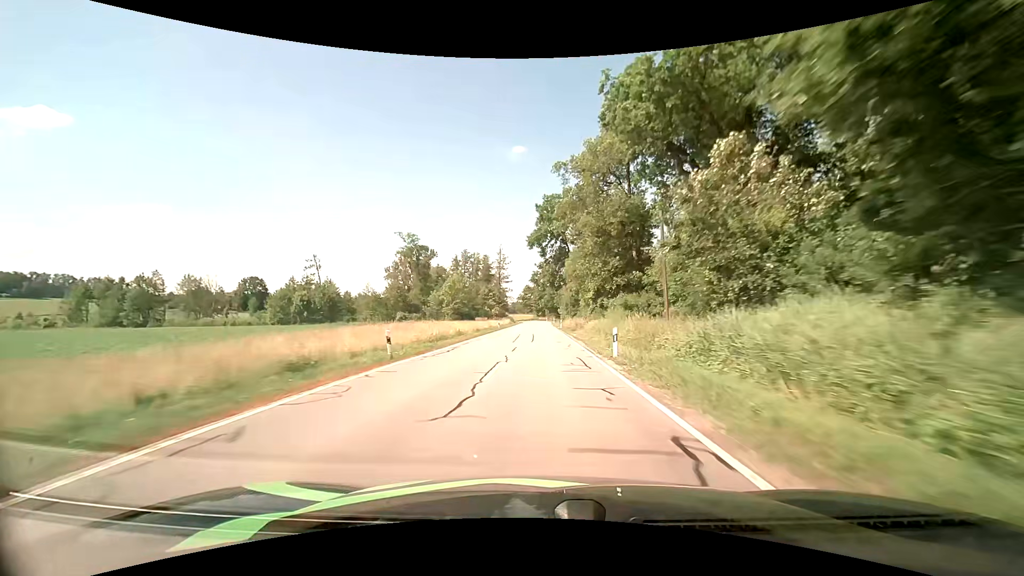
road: secondary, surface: asphalt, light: Day
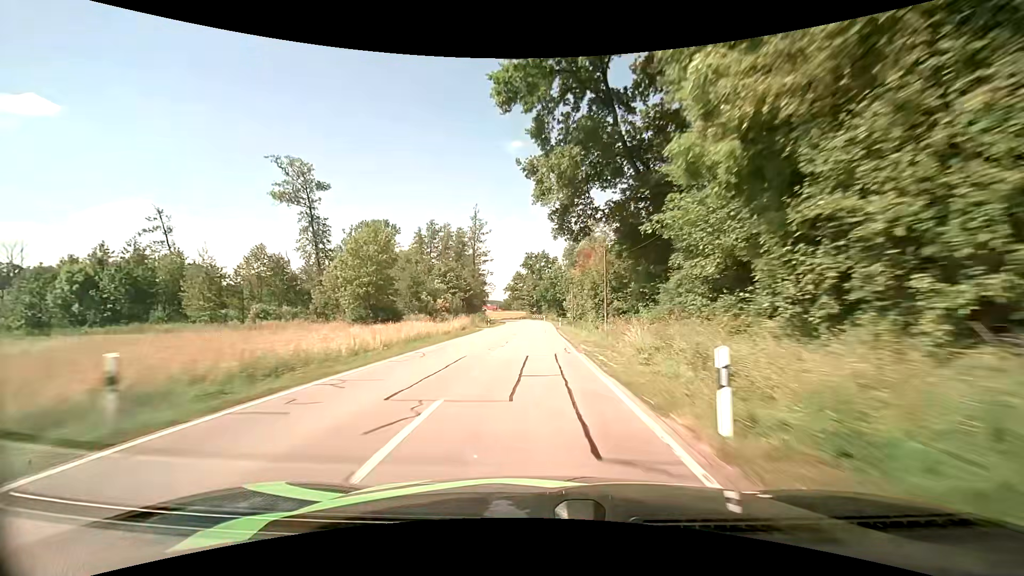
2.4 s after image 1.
(+0.6, +54.3) m; 0°
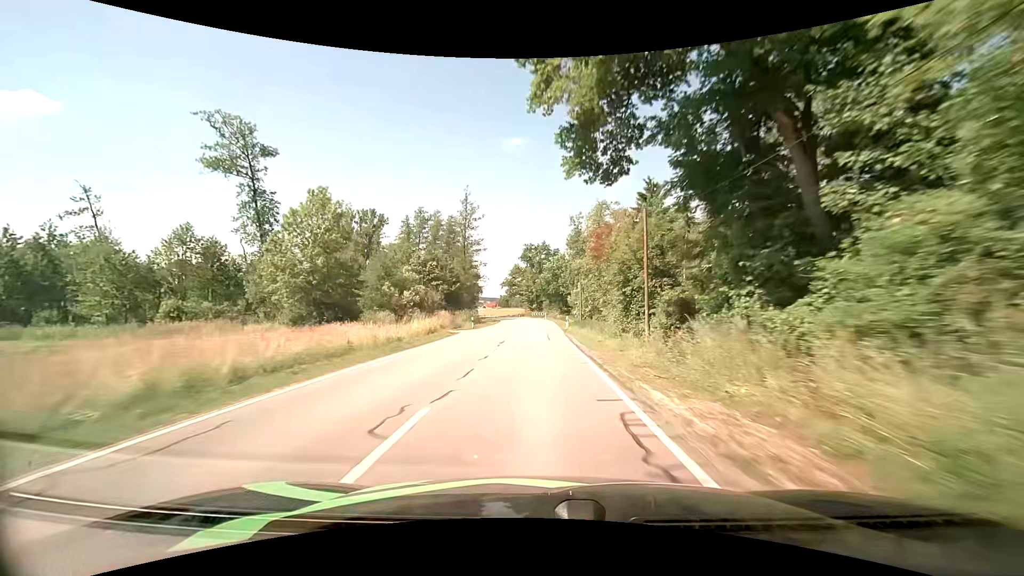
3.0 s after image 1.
(+0.1, +13.4) m; +1°
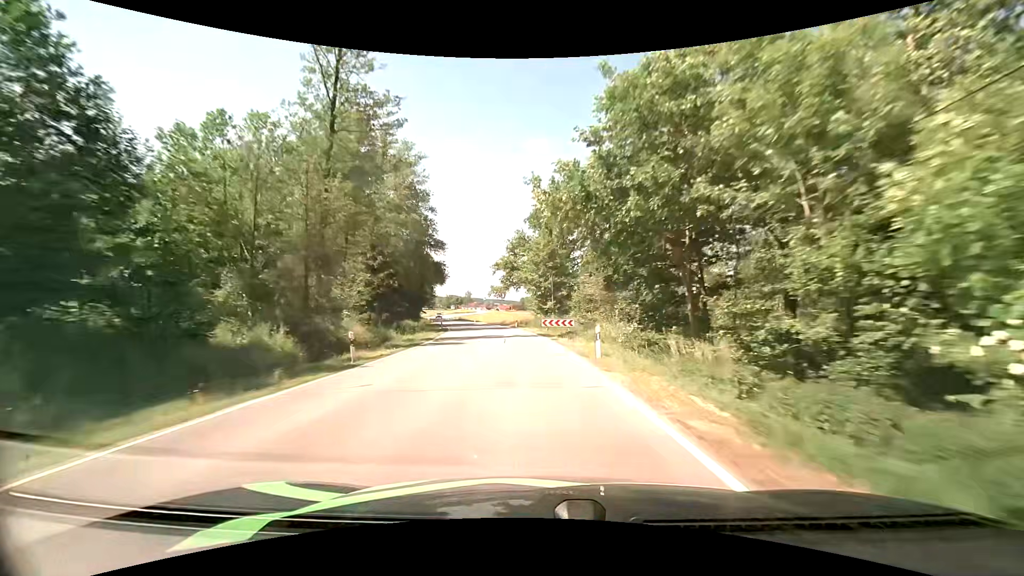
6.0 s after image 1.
(-0.6, +64.0) m; -2°
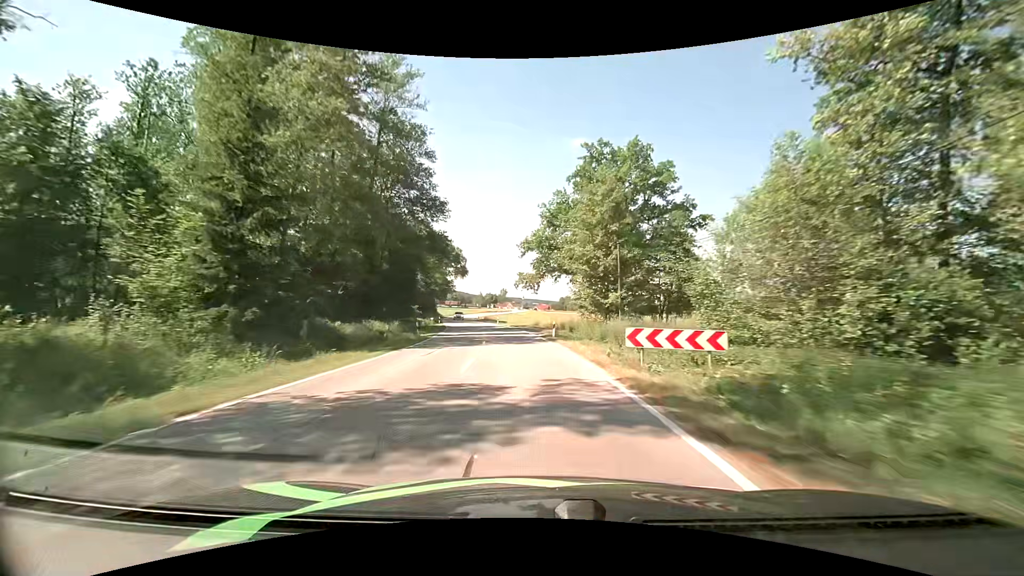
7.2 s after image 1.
(-0.9, +25.0) m; -4°
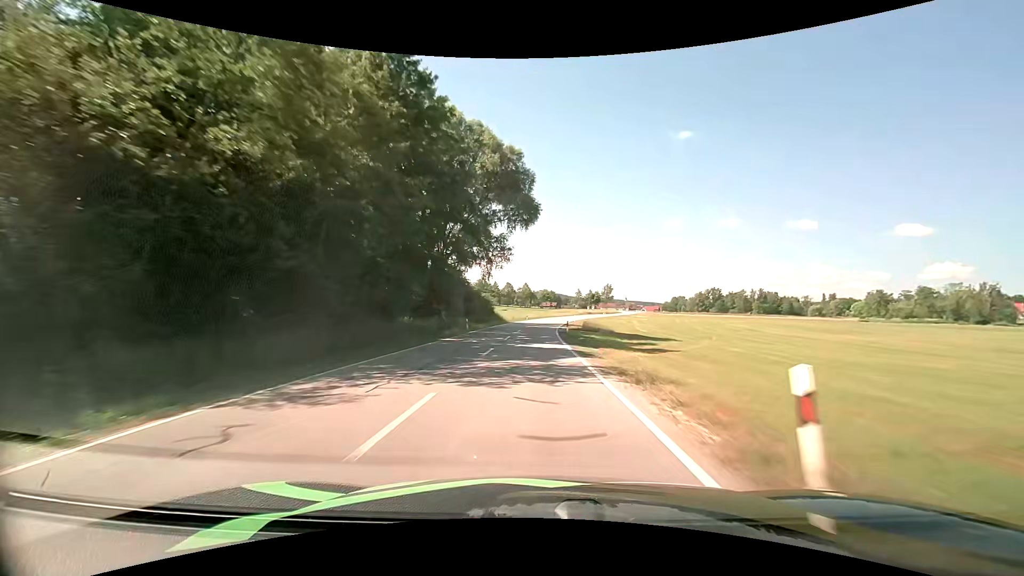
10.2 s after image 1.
(-6.4, +63.2) m; -11°
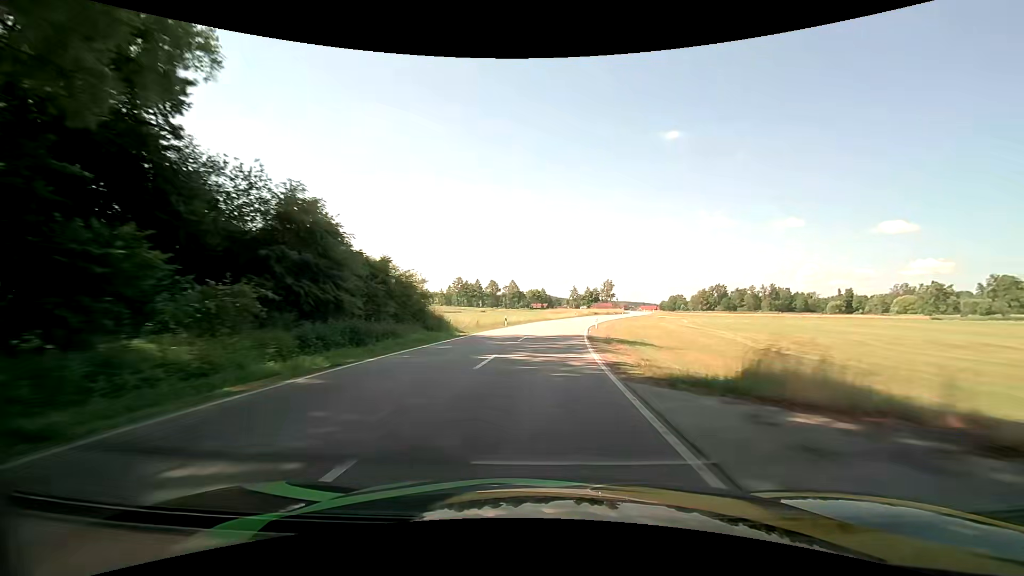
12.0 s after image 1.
(-0.3, +38.9) m; +1°
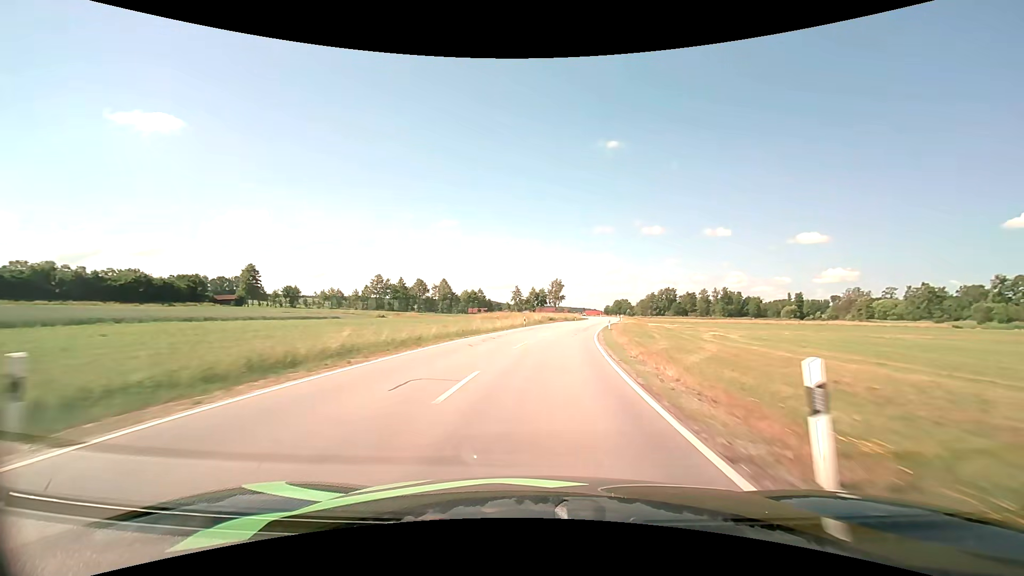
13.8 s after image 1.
(+1.7, +38.8) m; +6°
(0, +10) (+1, +20) (+2, +30) (+3, +40) (+5, +50) (+7, +59) (+9, +69) (+11, +79) (+13, +89) (+15, +99) m
